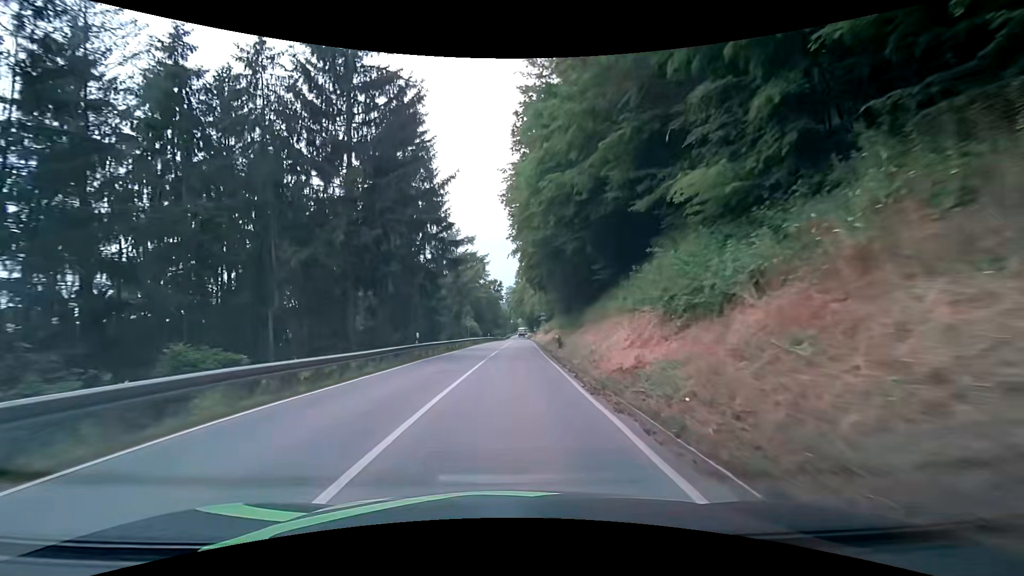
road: secondary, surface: asphalt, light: Day
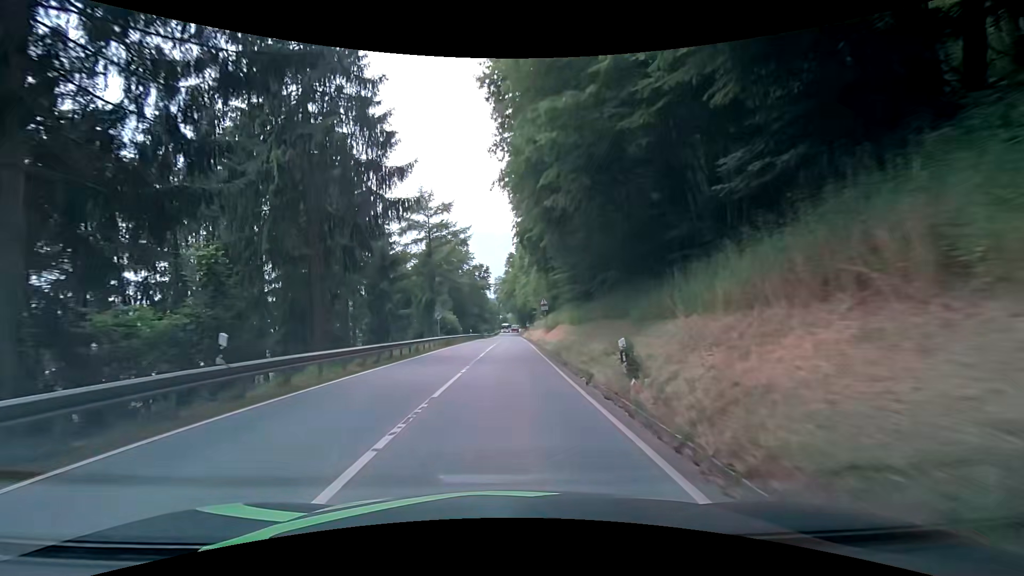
(+0.3, +17.2) m; +2°
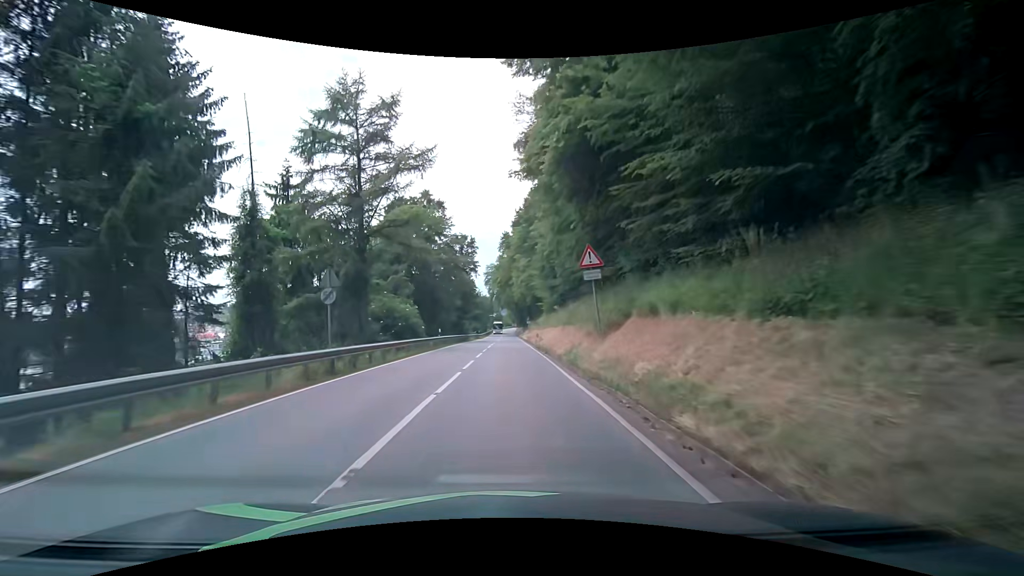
(-0.3, +25.0) m; -1°
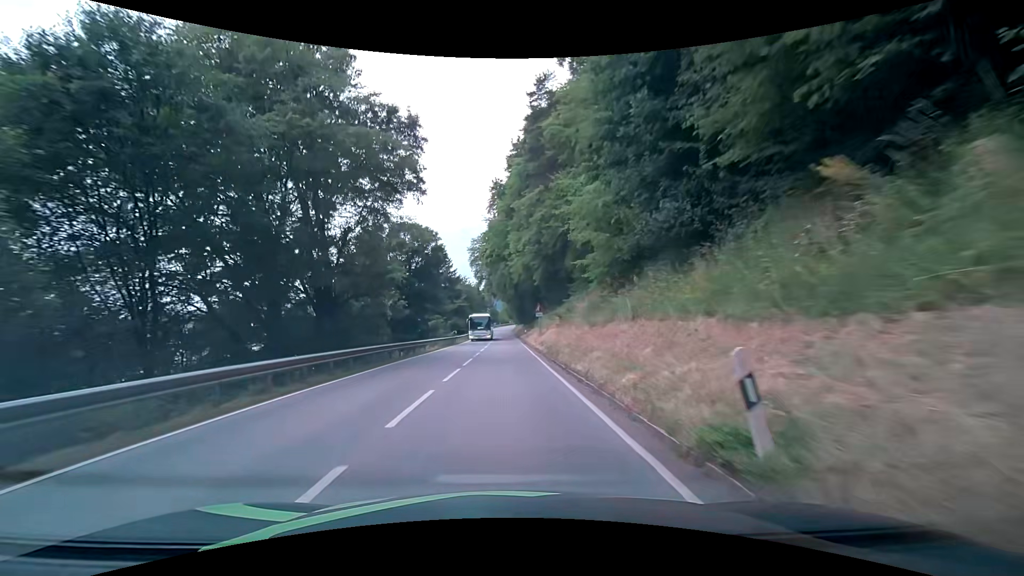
(+0.6, +33.7) m; +1°
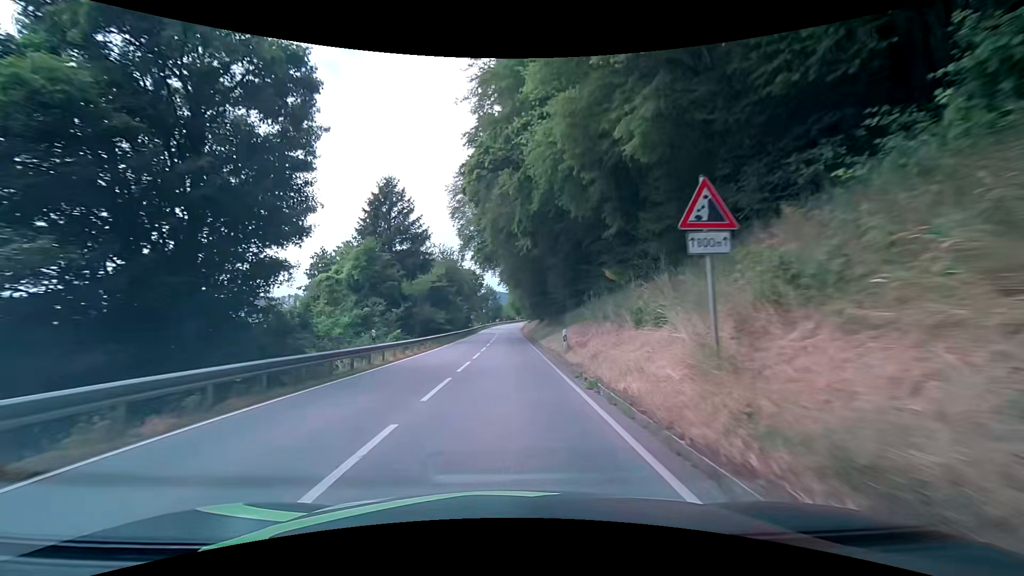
(-0.4, +34.5) m; -2°
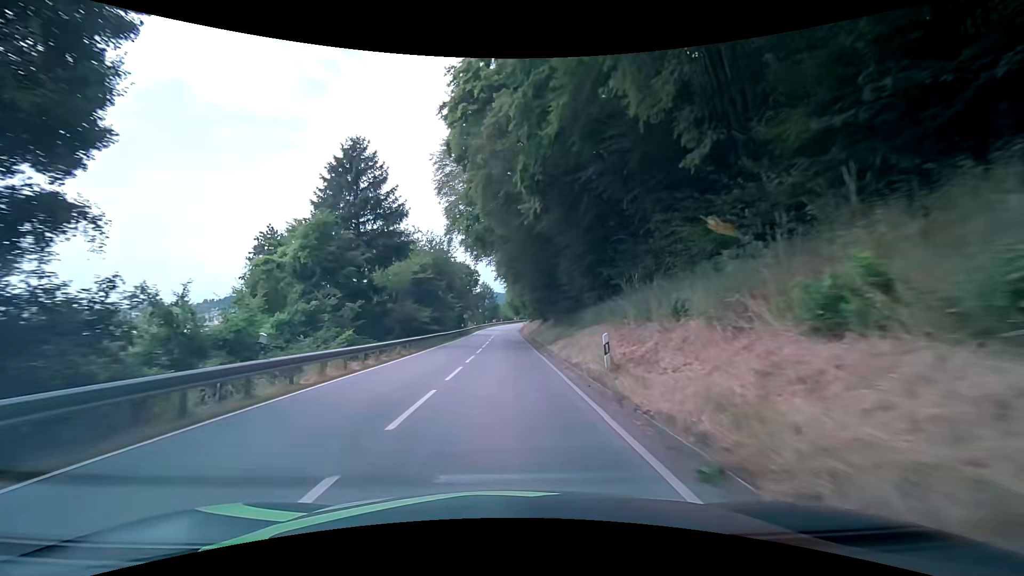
(+0.1, +8.8) m; +1°
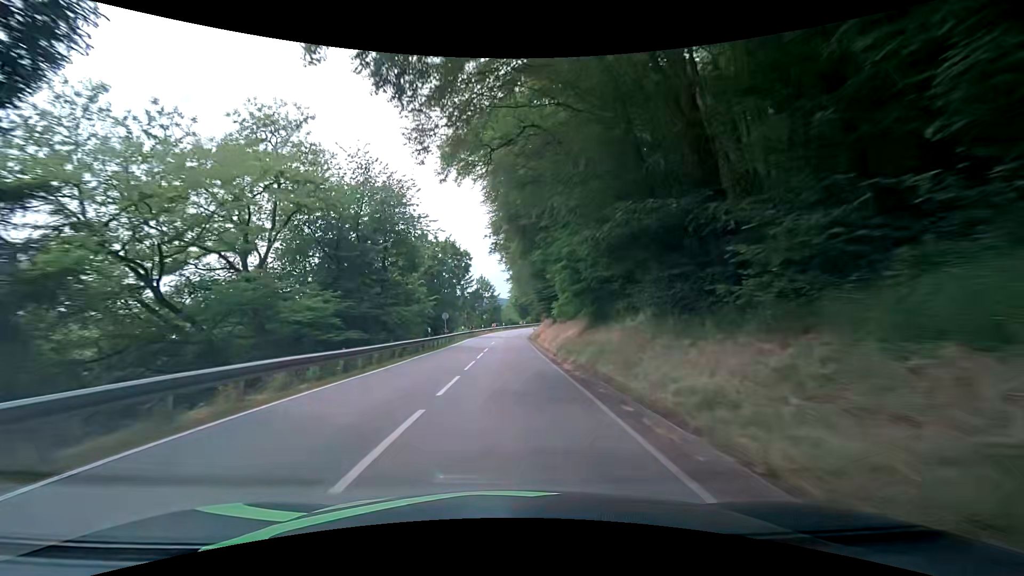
(-0.1, +27.0) m; 0°
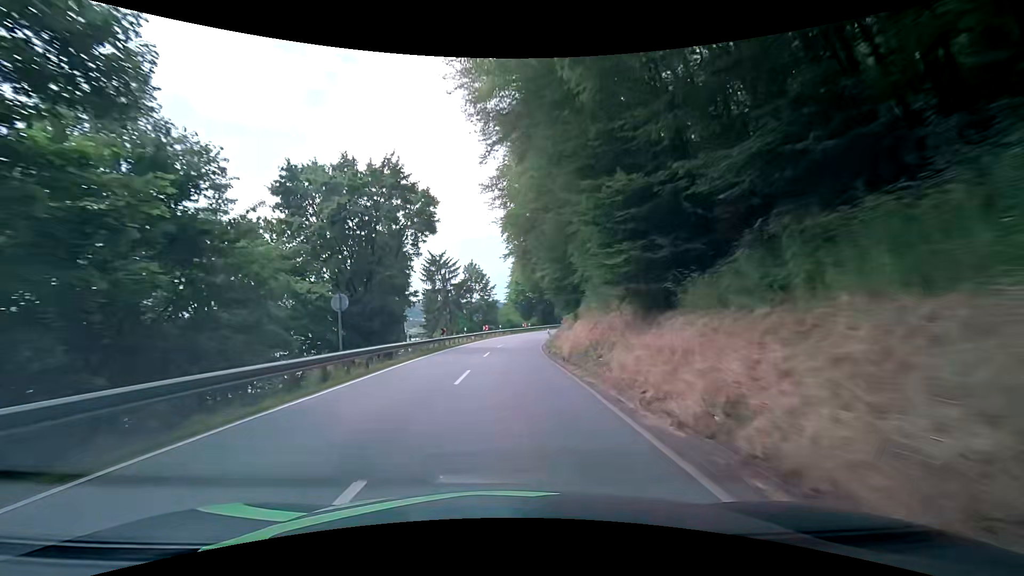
(-0.1, +28.3) m; 0°
(0, +10) (0, +20) (+1, +30) (+1, +40) (+2, +50) (+4, +60) (+6, +70) (+9, +79) (+12, +88) (+17, +98) m
